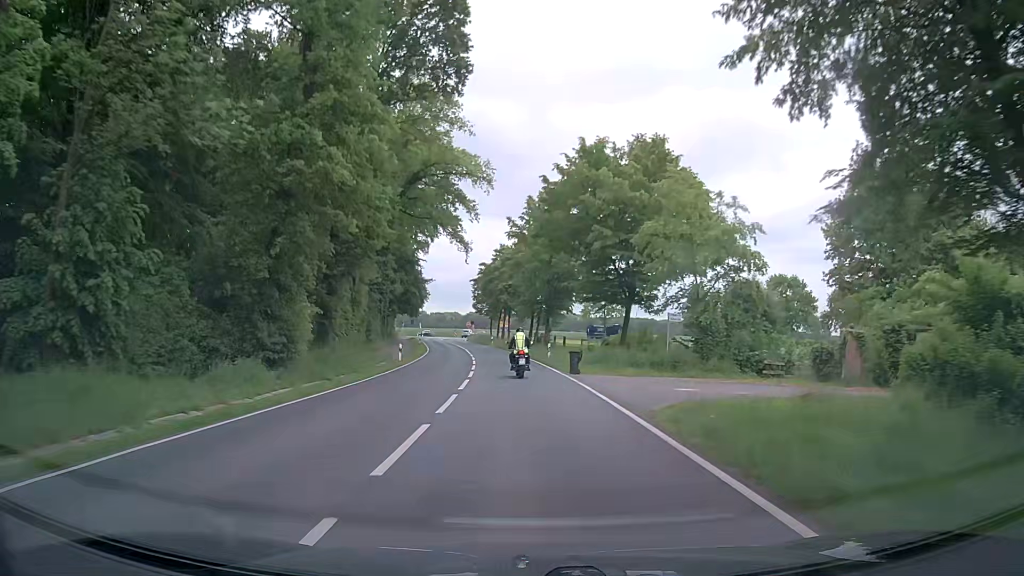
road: secondary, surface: asphalt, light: Day
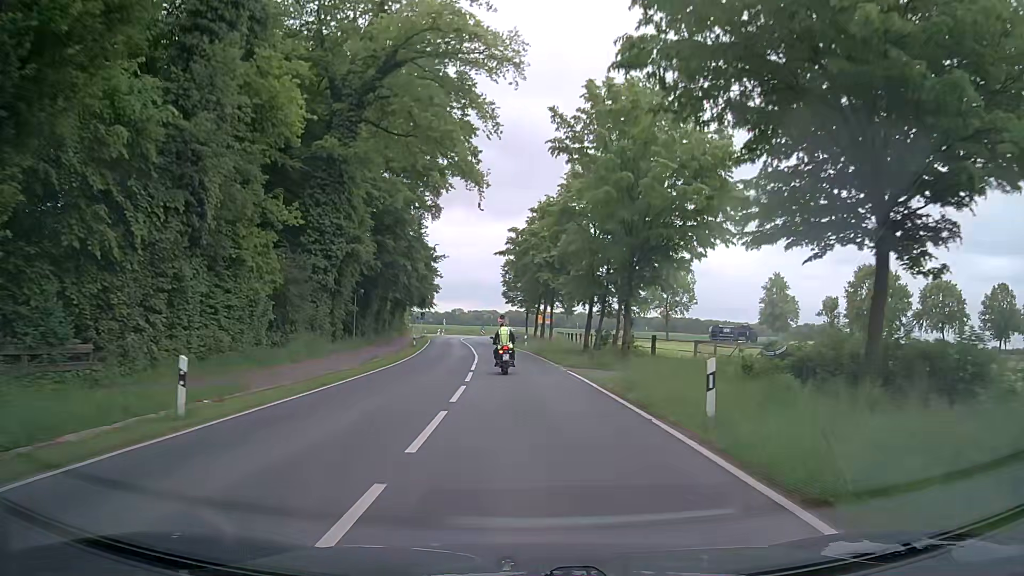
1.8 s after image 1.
(-0.6, +26.5) m; -3°
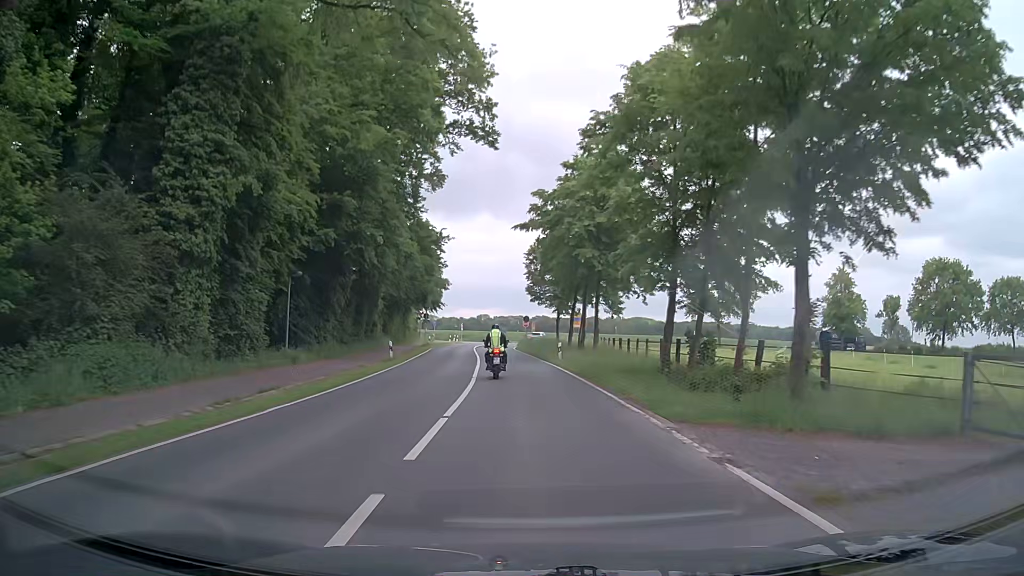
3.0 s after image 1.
(-0.2, +16.9) m; -1°
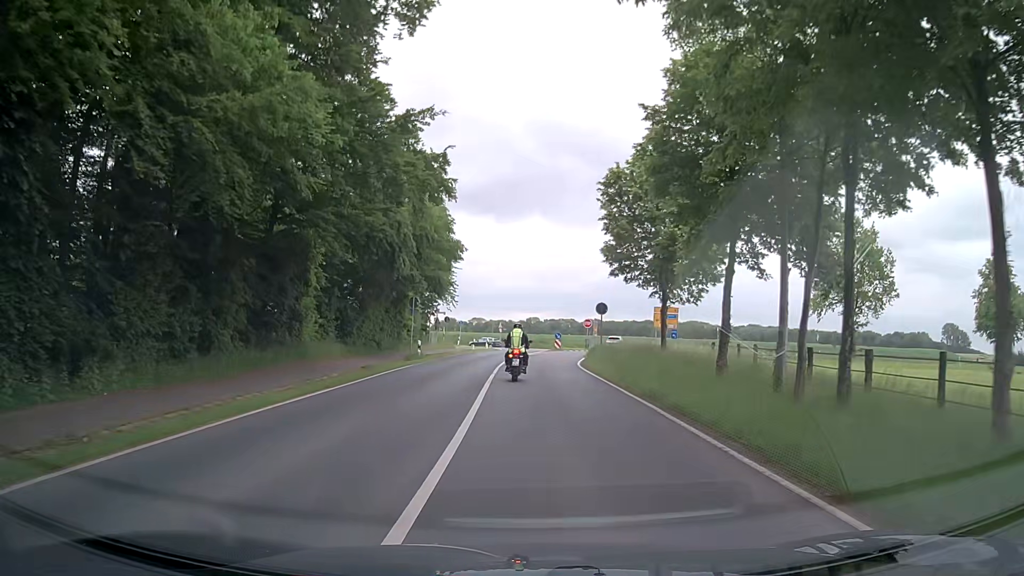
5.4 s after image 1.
(-1.4, +29.8) m; -5°
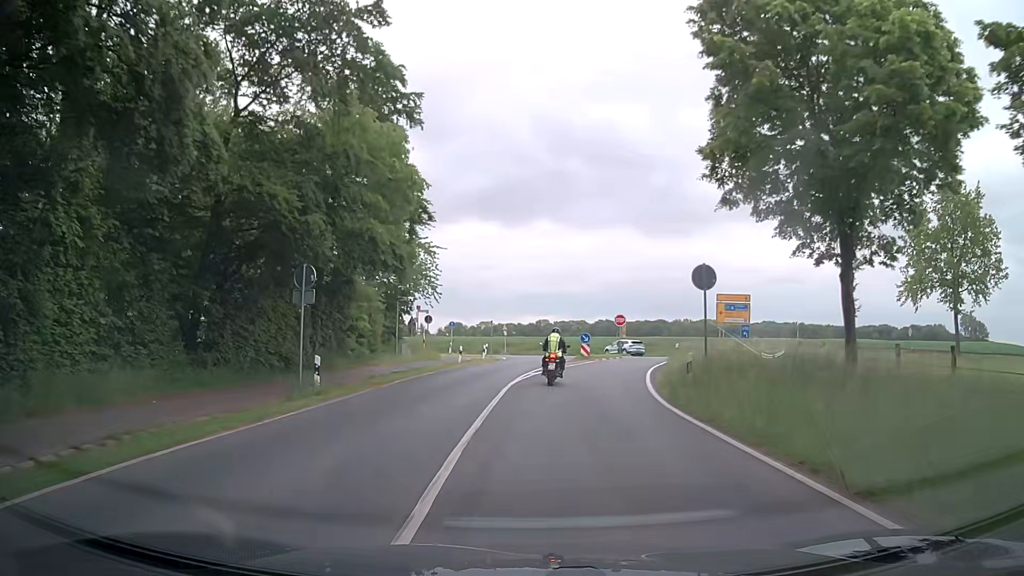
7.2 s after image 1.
(-0.1, +18.4) m; 0°
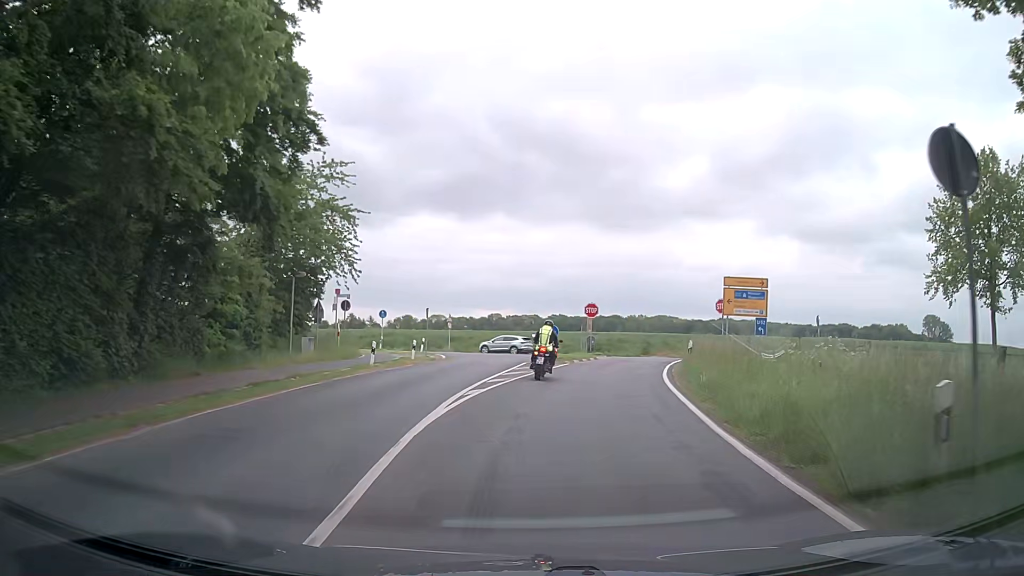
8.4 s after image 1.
(+0.2, +11.2) m; +4°
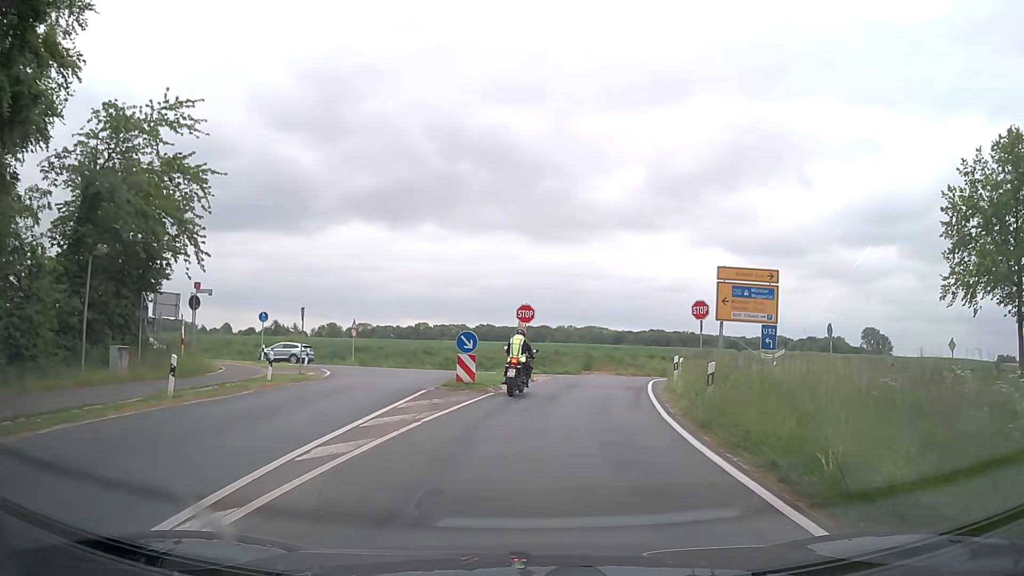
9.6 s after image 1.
(+0.3, +10.4) m; +4°
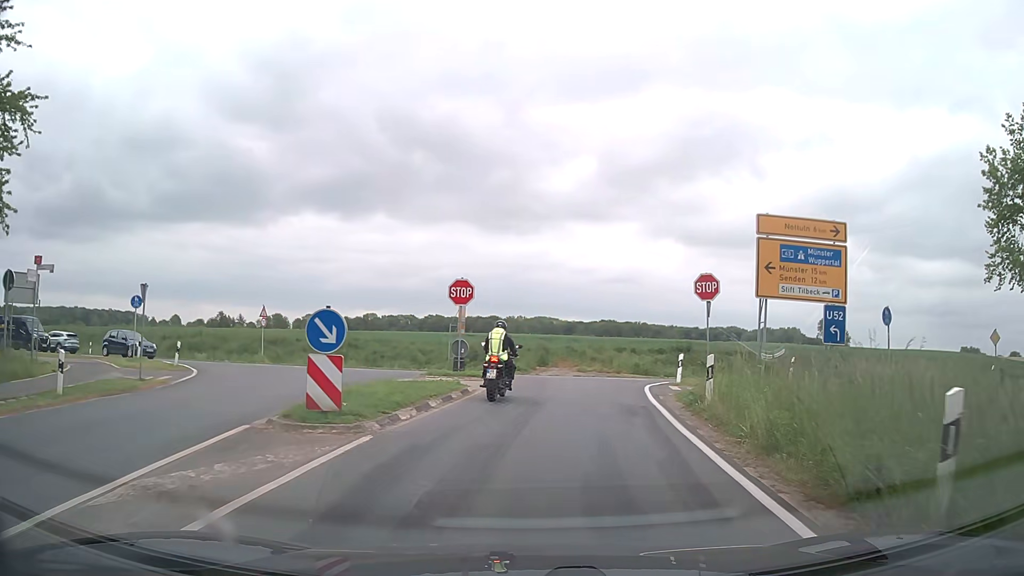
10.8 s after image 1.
(+0.5, +9.0) m; +6°
(+1, +10) (+2, +20) (+1, +30) (-6, +36) (-16, +39) (-26, +40) (-36, +41) (-46, +43) (-56, +44) (-65, +46) m
